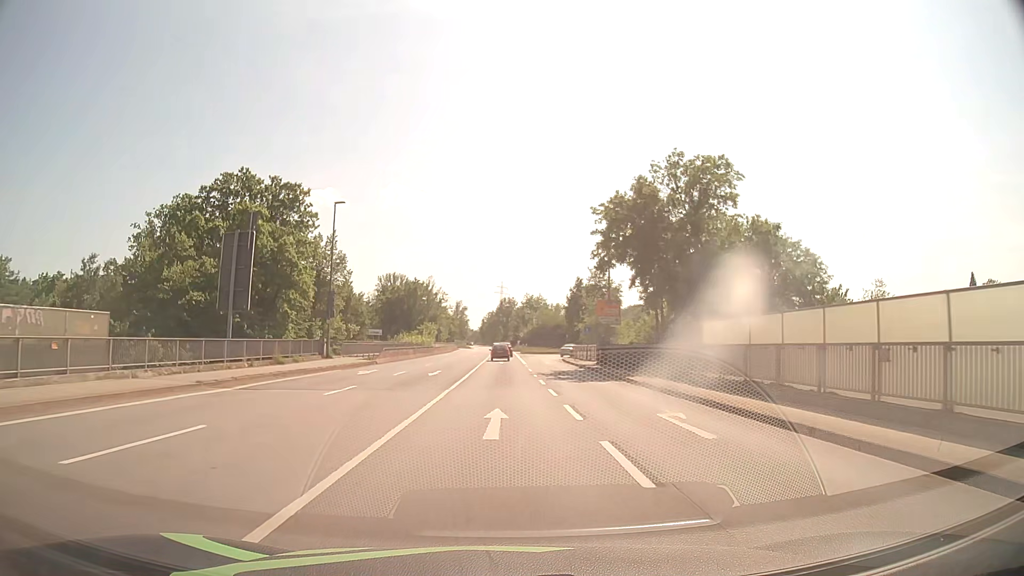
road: primary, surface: asphalt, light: Day
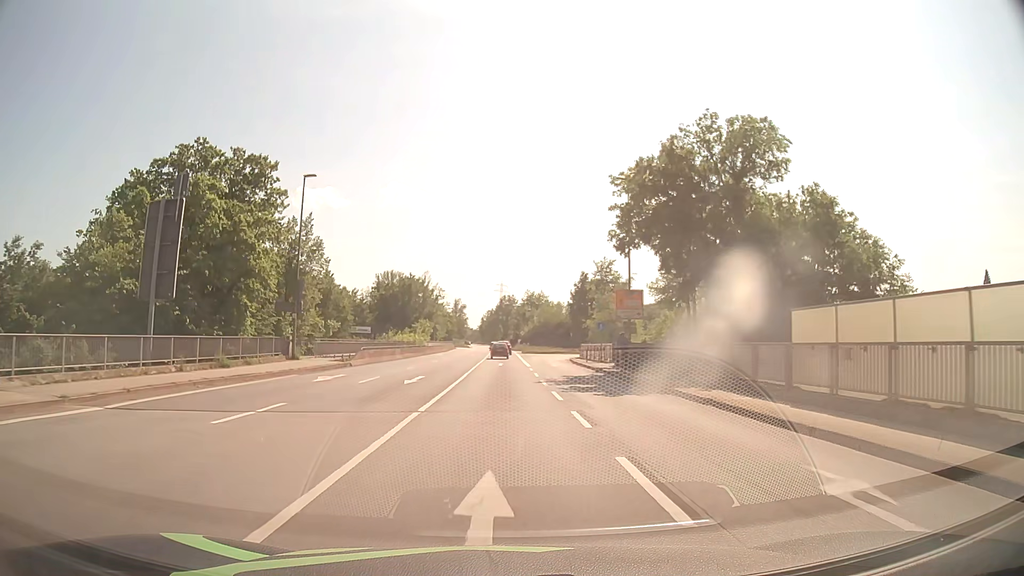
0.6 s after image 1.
(0.0, +7.4) m; 0°
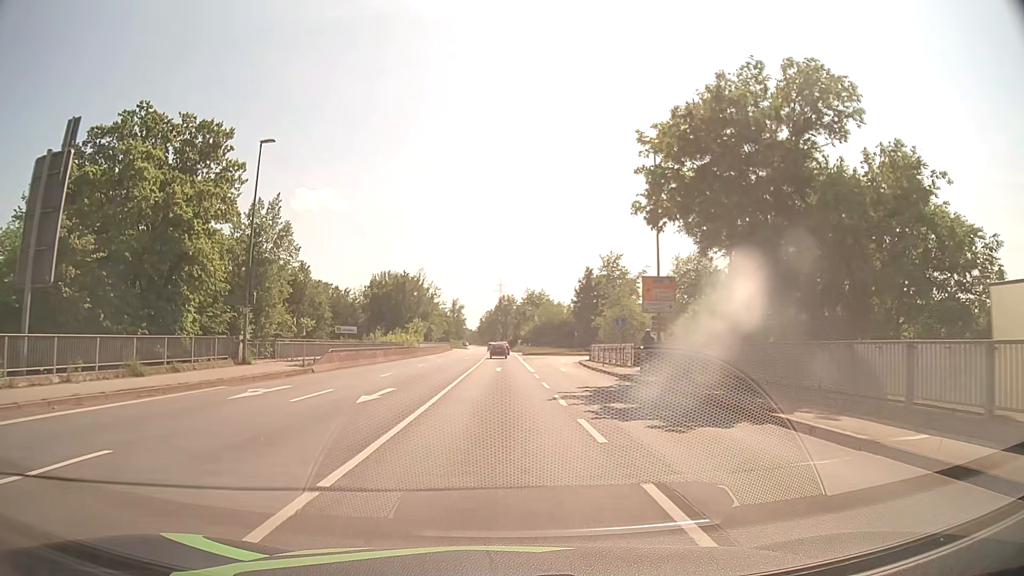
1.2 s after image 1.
(0.0, +7.3) m; 0°
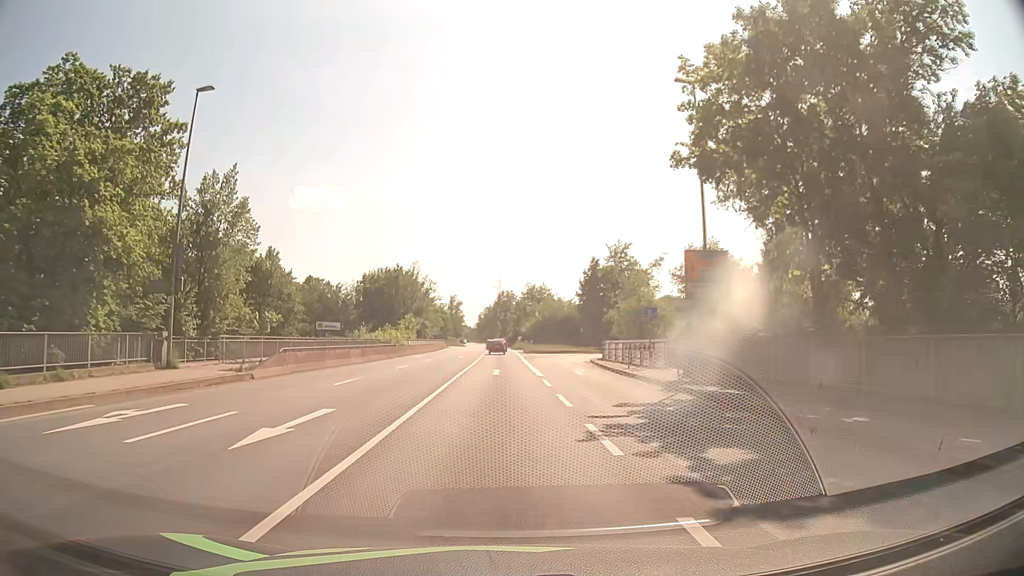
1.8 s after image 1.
(0.0, +7.4) m; 0°
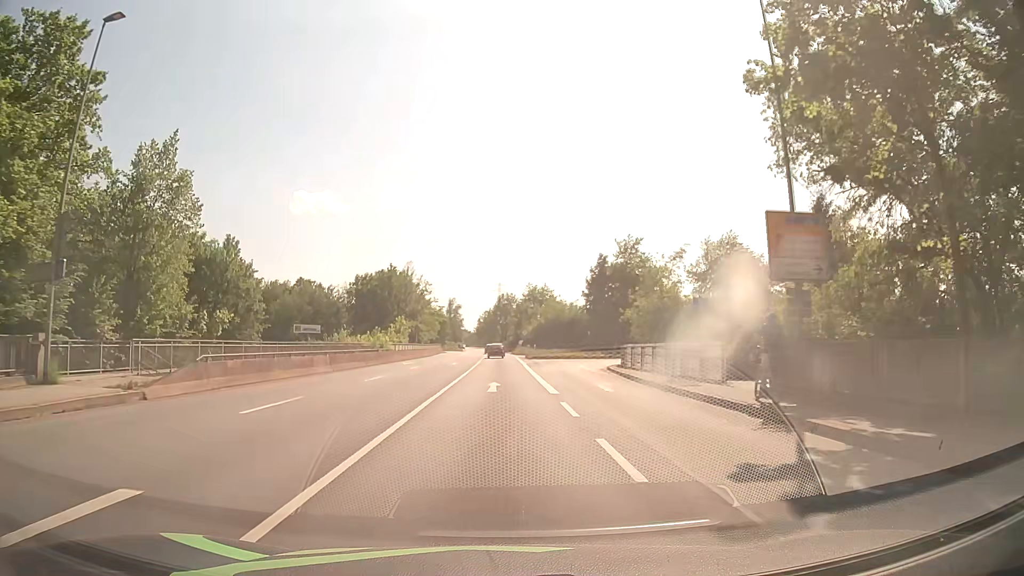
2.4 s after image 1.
(0.0, +7.4) m; 0°
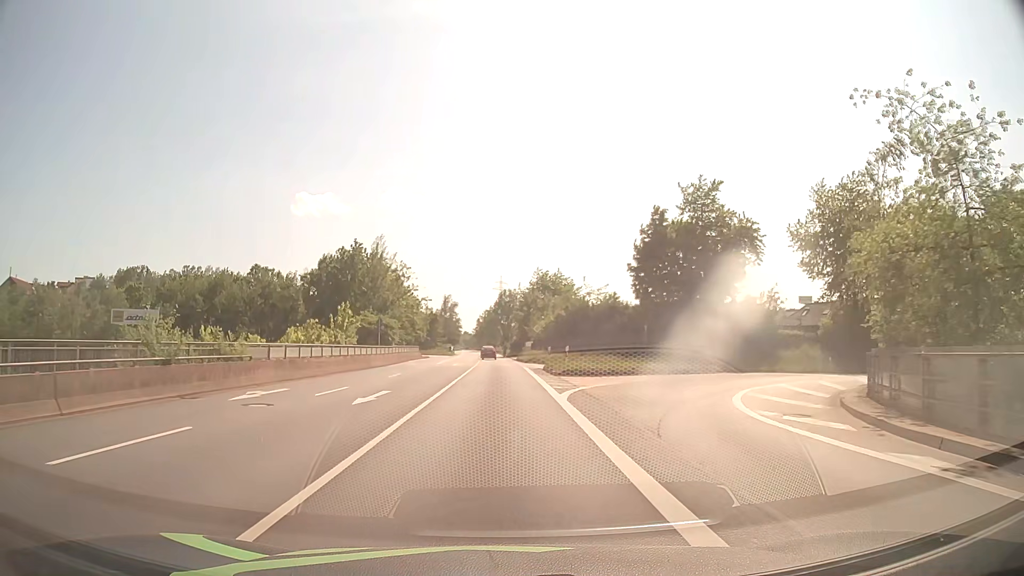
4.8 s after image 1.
(-0.1, +30.2) m; 0°
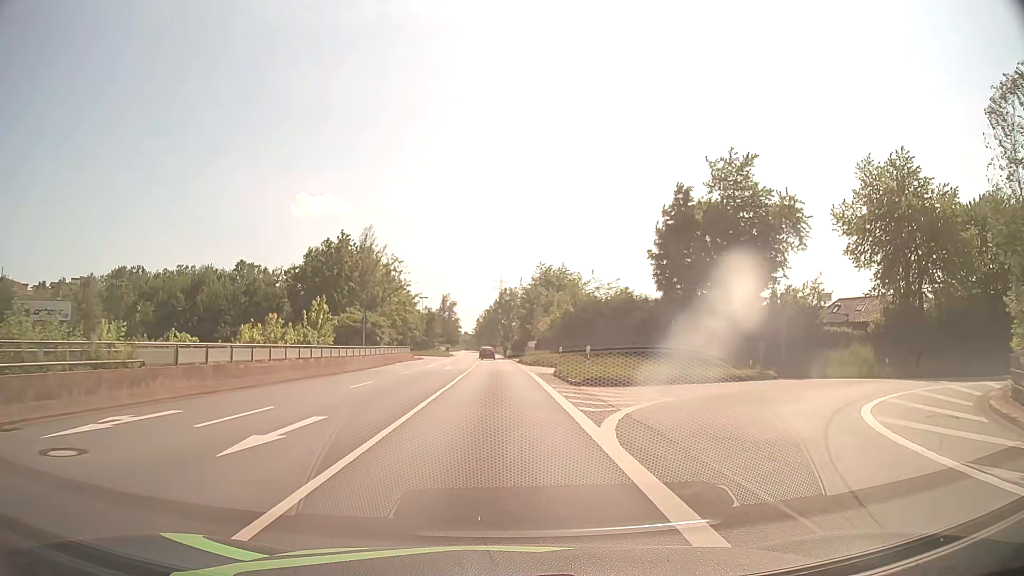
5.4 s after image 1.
(0.0, +7.6) m; 0°
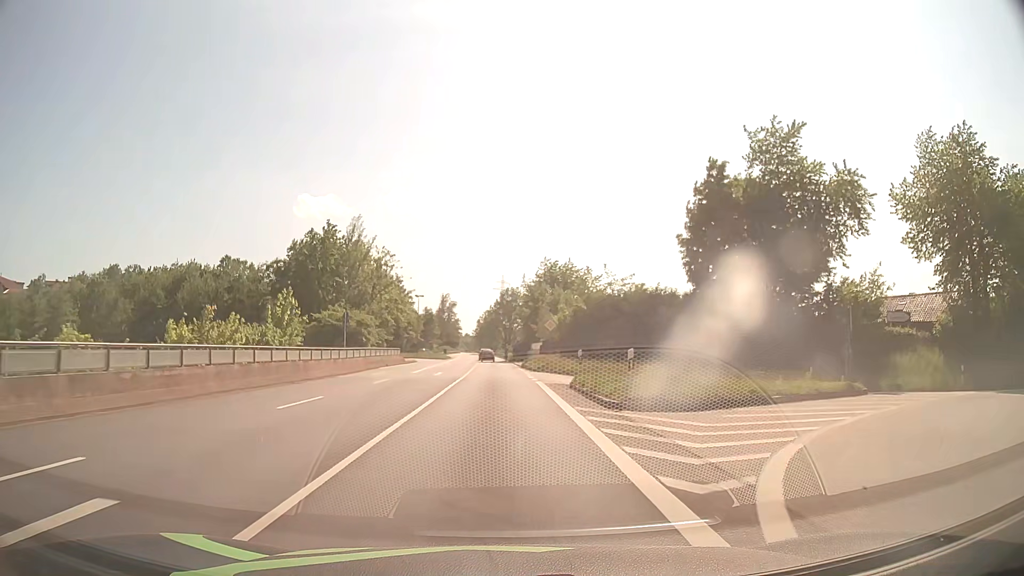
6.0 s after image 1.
(0.0, +7.6) m; 0°
(0, +10) (0, +20) (0, +30) (0, +40) (0, +50) (-1, +60) (-1, +70) (-1, +80) (-1, +90) (-2, +100) m
